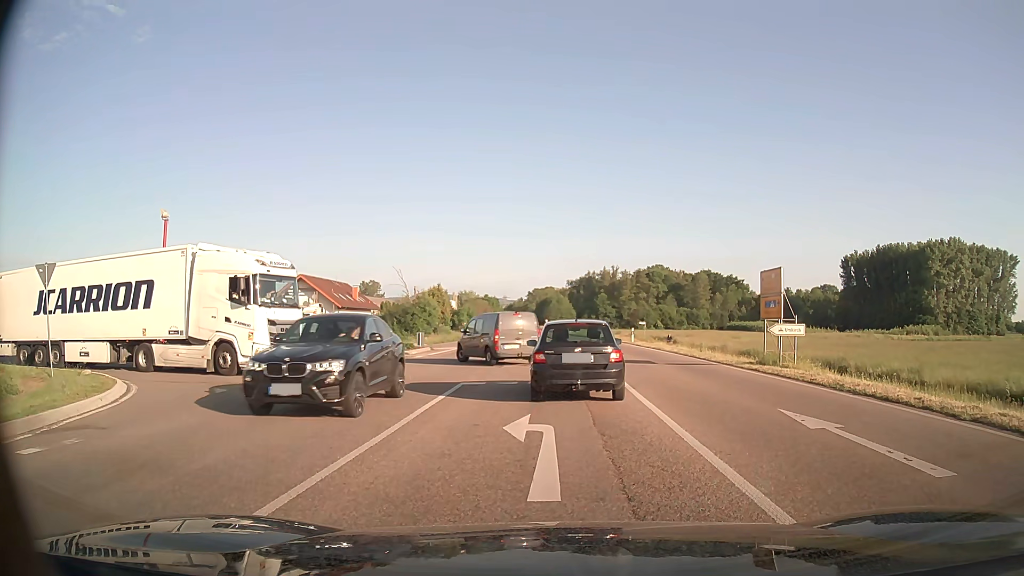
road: primary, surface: asphalt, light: Day
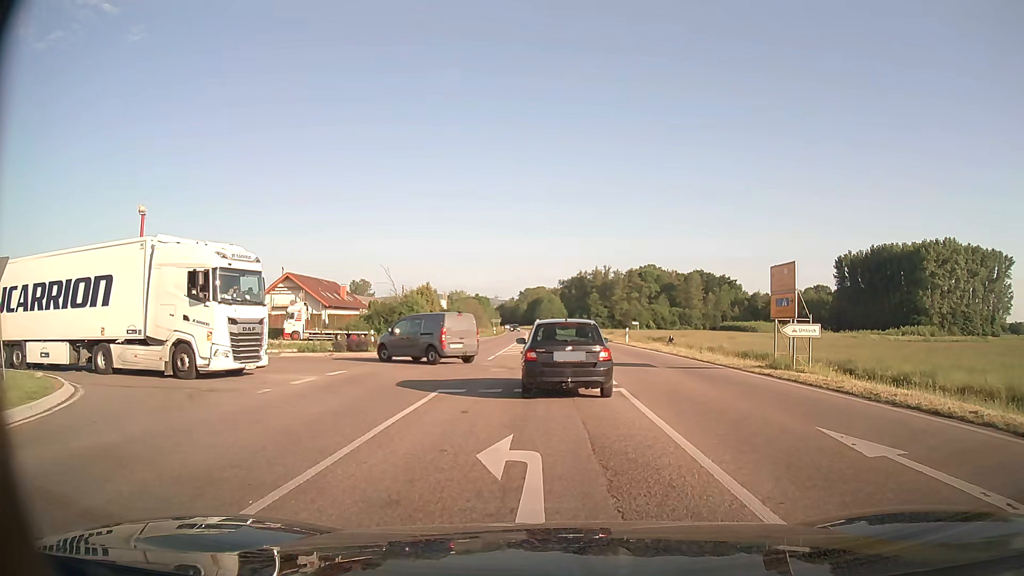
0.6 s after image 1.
(0.0, +2.3) m; +1°
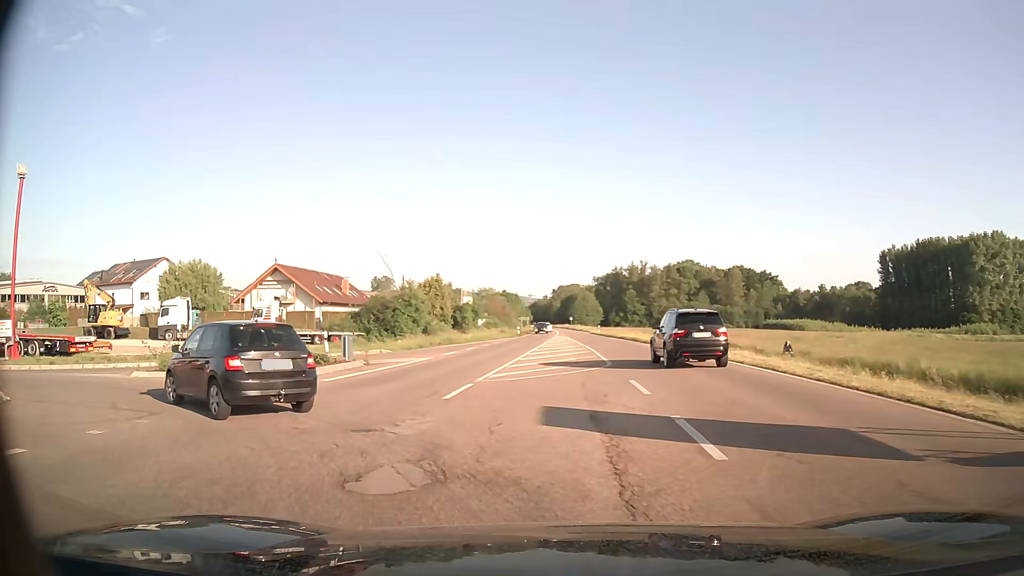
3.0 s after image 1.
(+0.1, +15.0) m; -3°
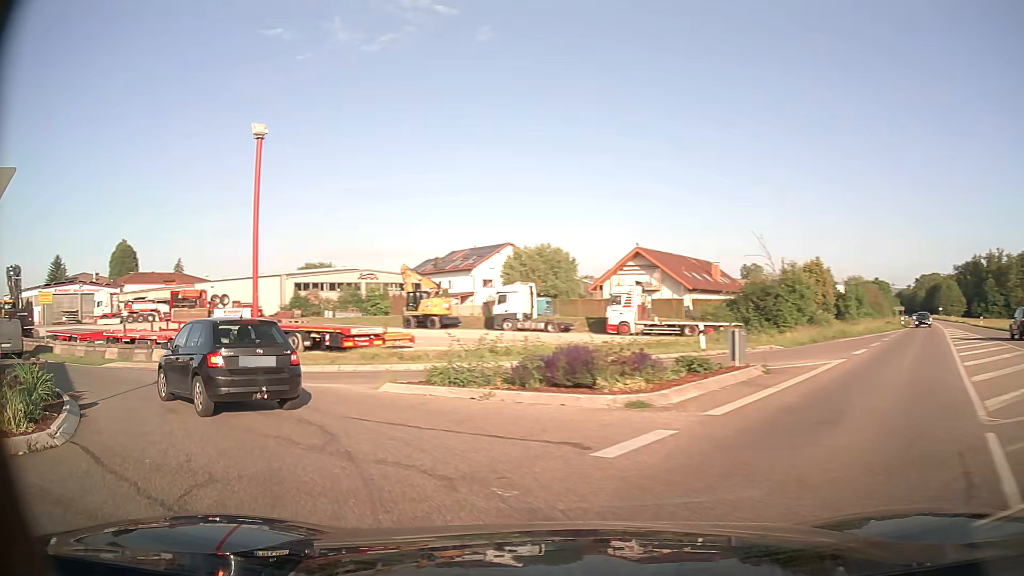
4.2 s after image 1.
(-2.0, +7.6) m; -32°
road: unclassified
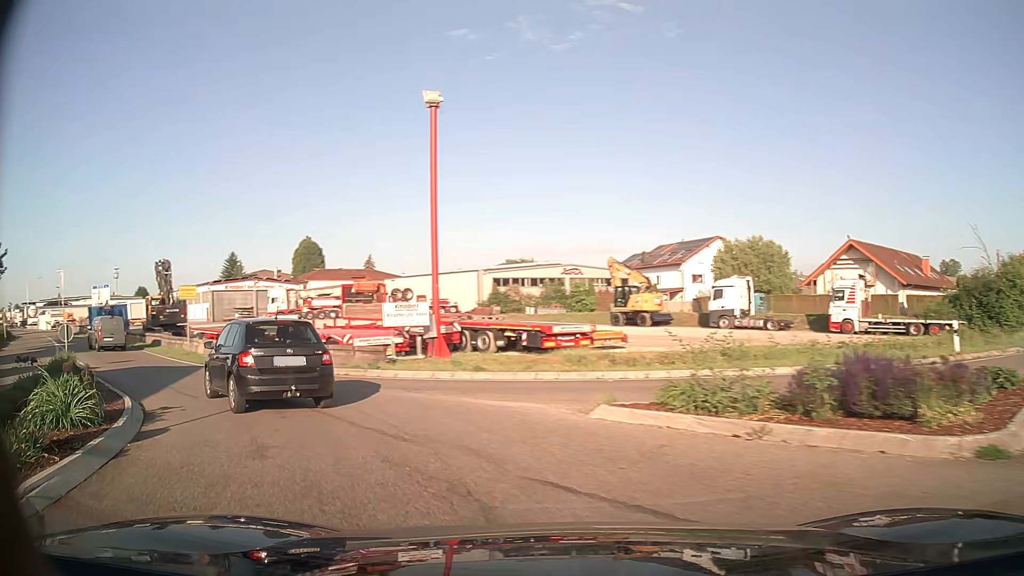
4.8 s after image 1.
(-0.6, +4.1) m; -18°
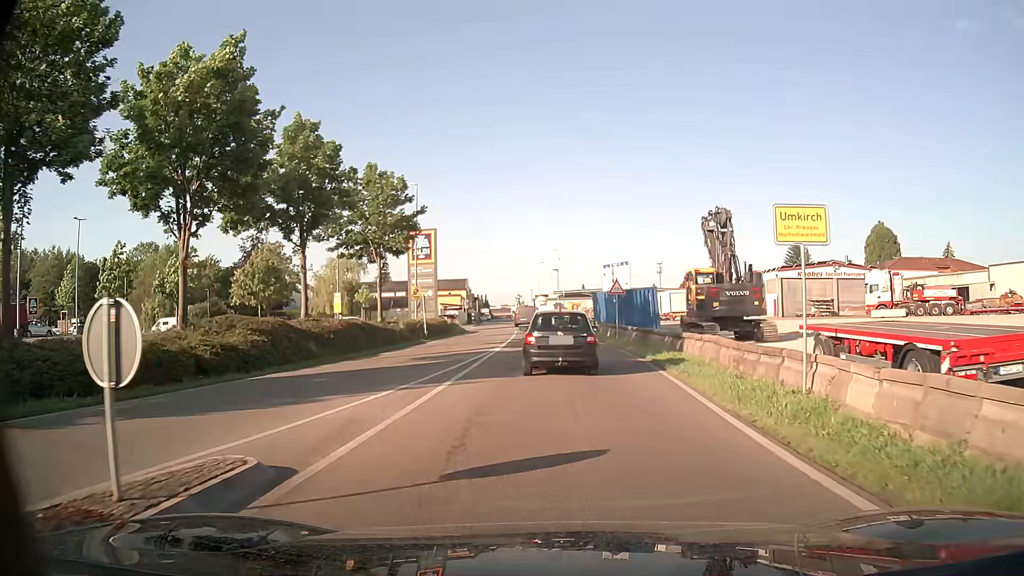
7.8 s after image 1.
(-10.4, +18.3) m; -46°
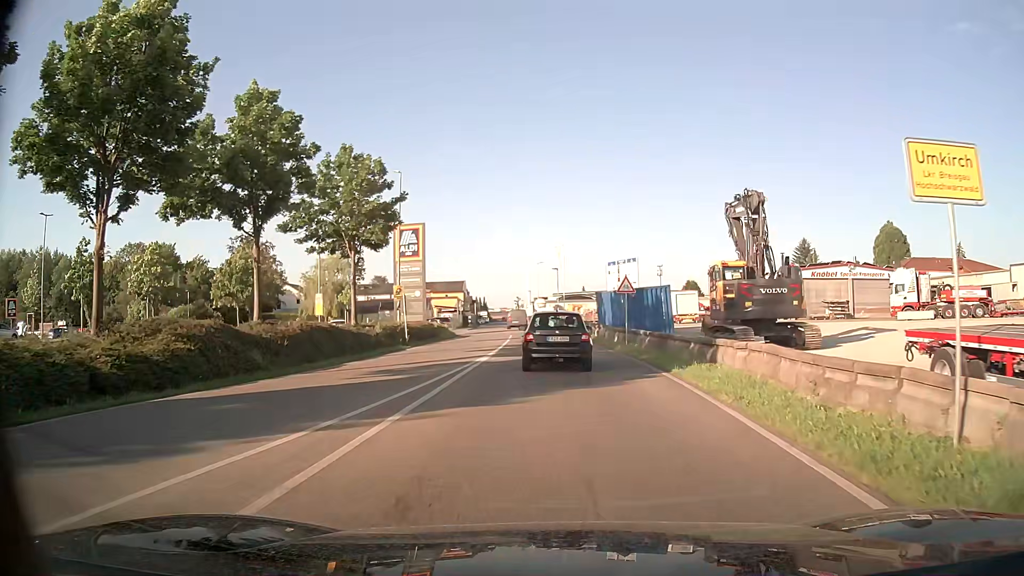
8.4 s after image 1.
(0.0, +4.7) m; 0°
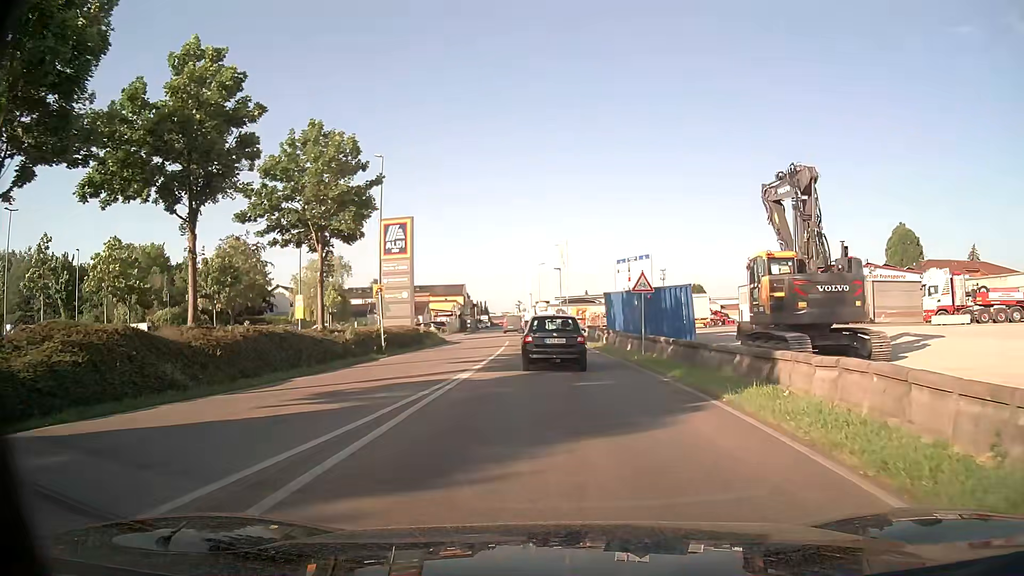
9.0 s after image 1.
(0.0, +4.8) m; 0°
(0, +10) (0, +20) (0, +30) (-1, +40) (-2, +50) (-10, +55) (-20, +55) (-30, +56) (-40, +58) (-50, +59) m
